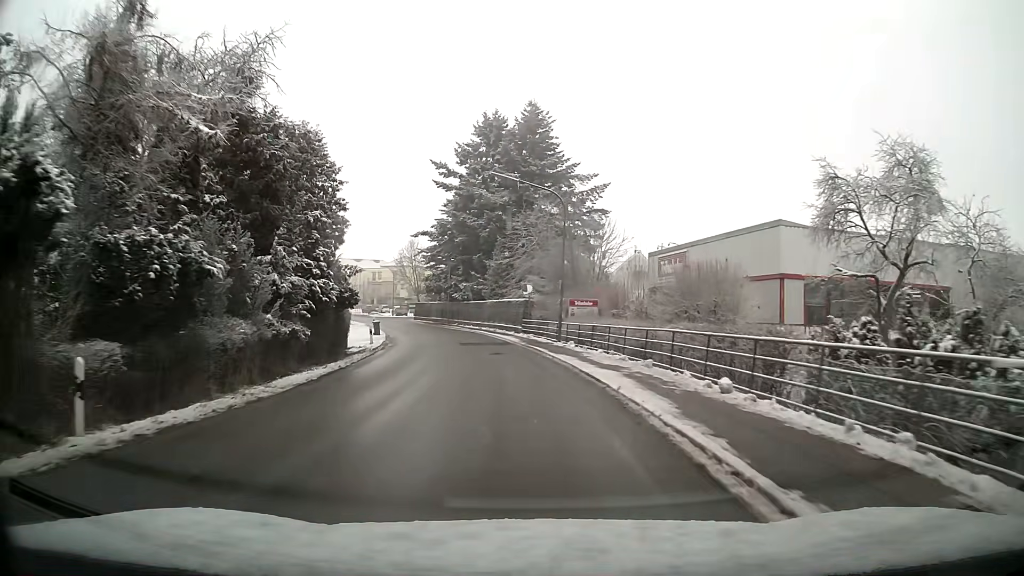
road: tertiary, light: Day
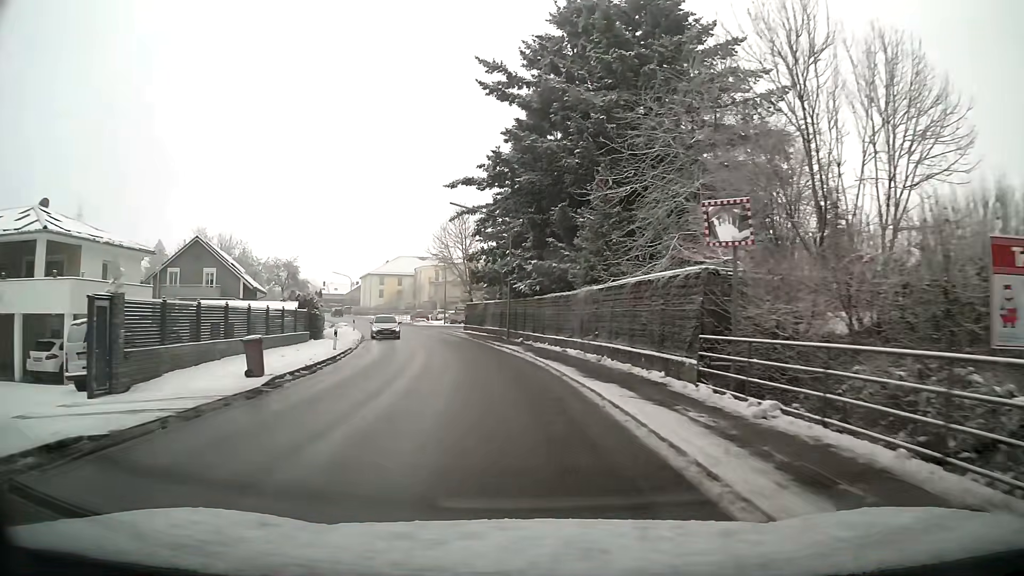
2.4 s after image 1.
(-2.3, +30.8) m; -9°
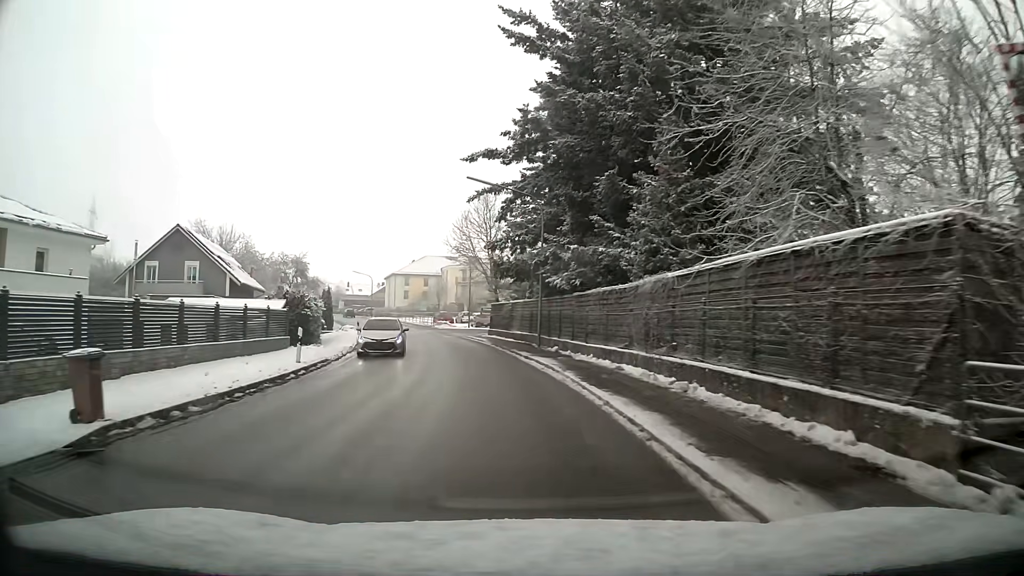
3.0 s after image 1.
(-0.2, +7.7) m; -3°
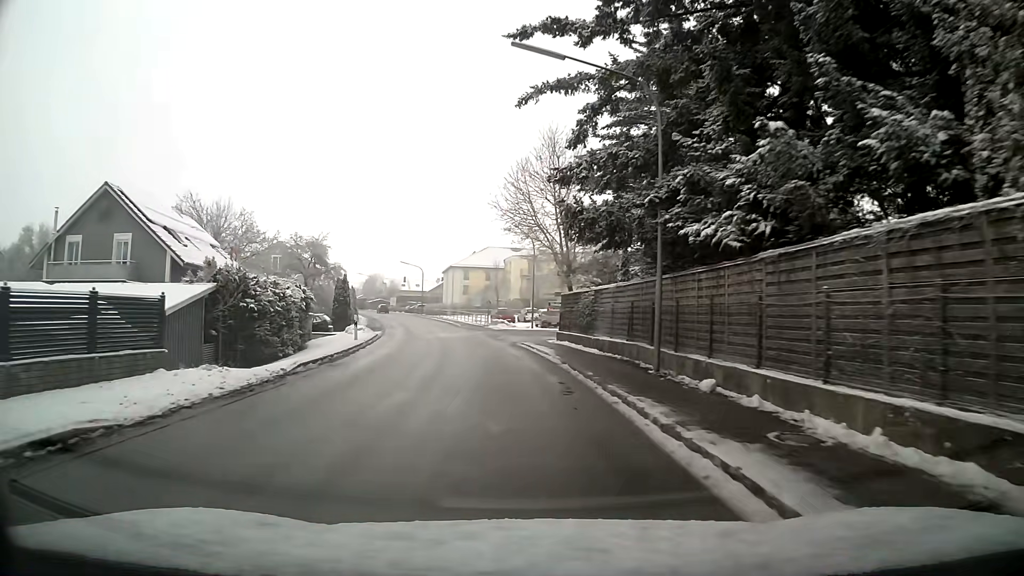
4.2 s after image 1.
(-0.8, +15.4) m; -6°
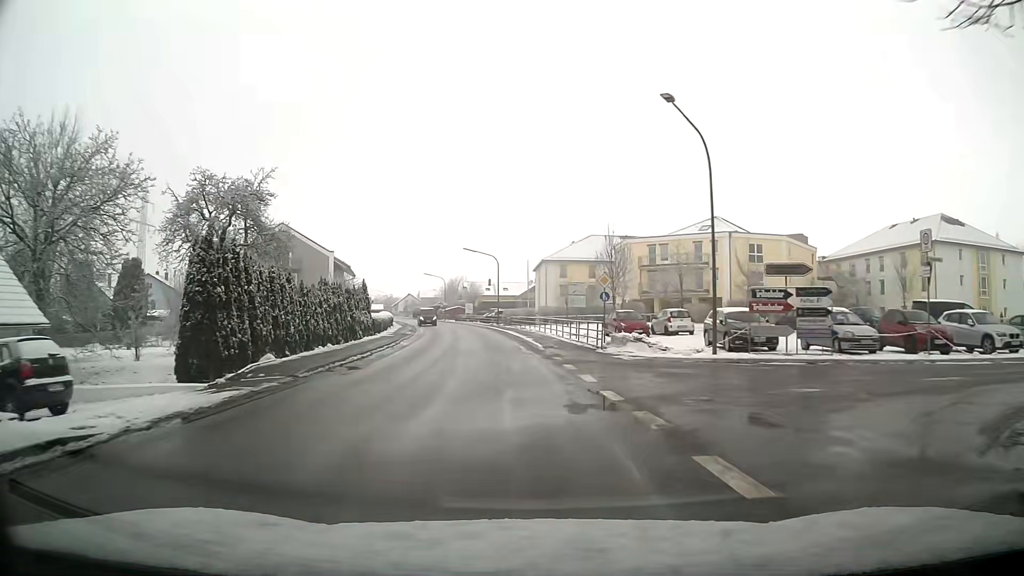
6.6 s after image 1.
(-2.6, +30.7) m; -10°
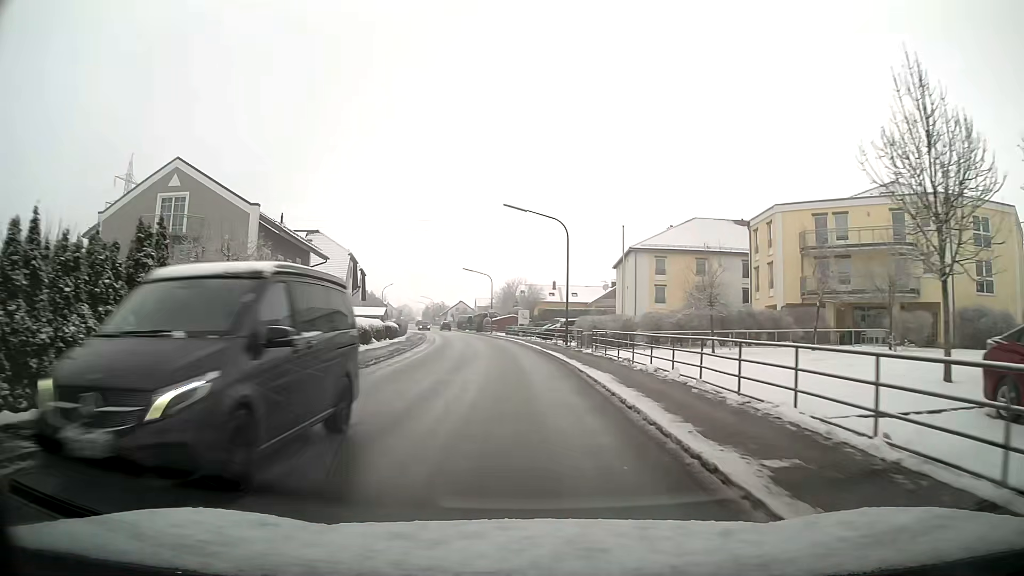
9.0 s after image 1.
(-0.9, +30.6) m; -4°
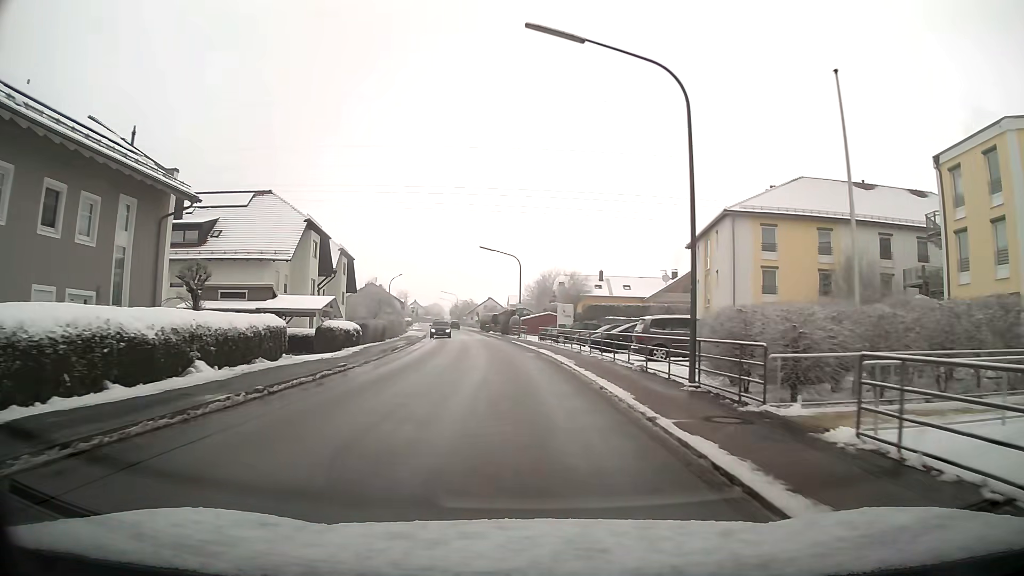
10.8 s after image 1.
(-0.5, +22.9) m; -3°
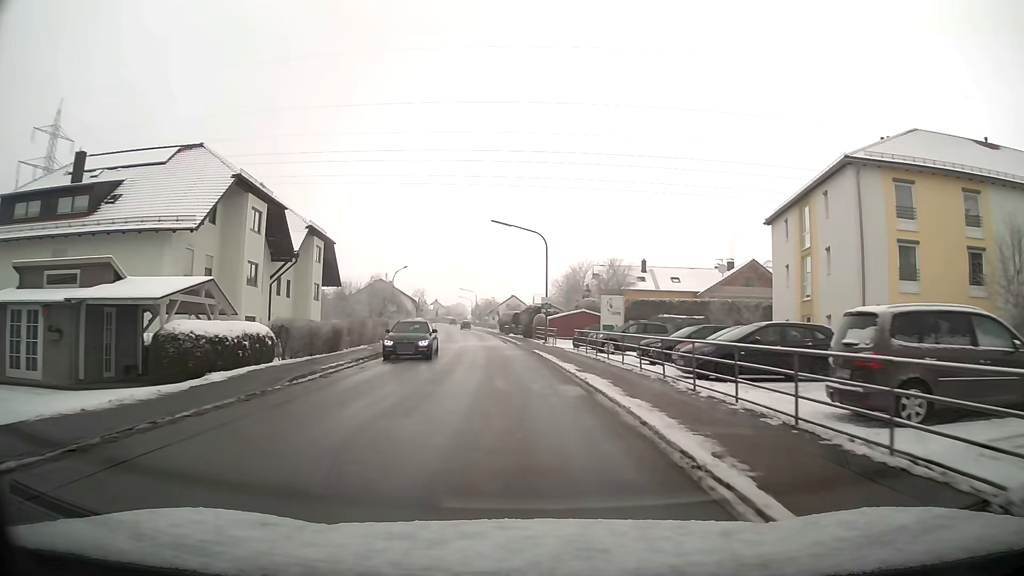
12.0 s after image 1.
(-0.3, +15.3) m; -2°
